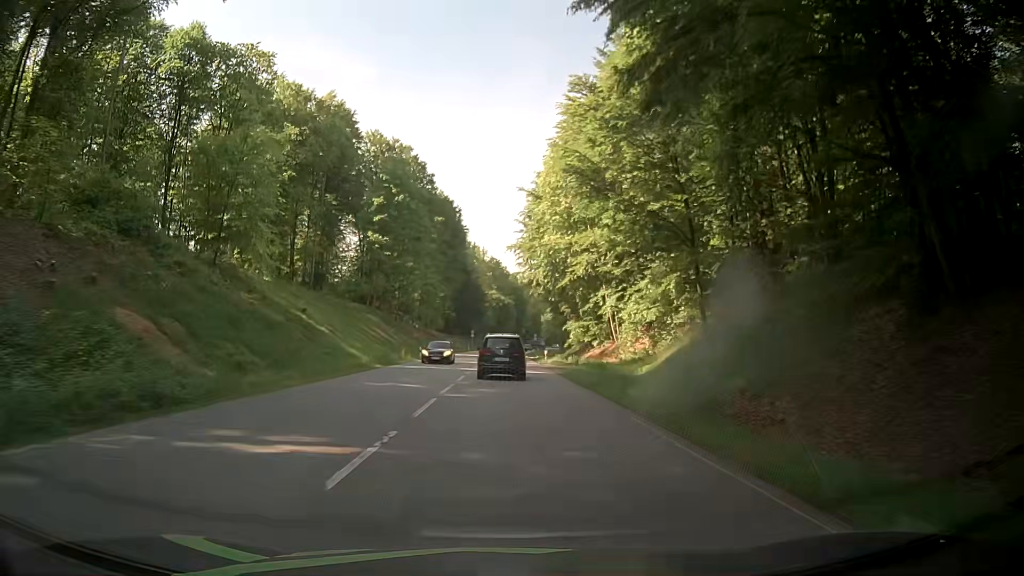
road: secondary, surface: asphalt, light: Day
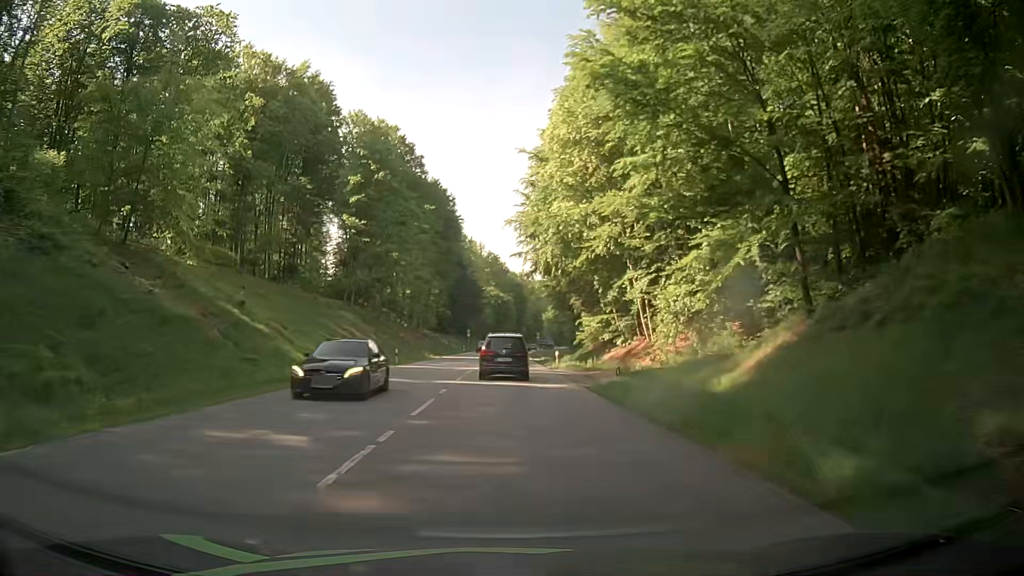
(0.0, +11.9) m; 0°
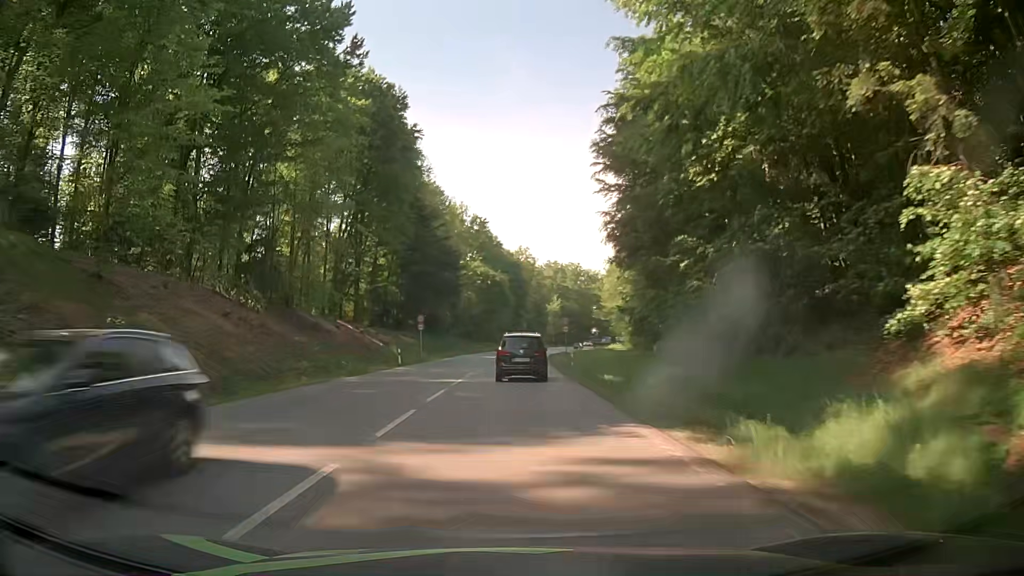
(-0.1, +56.6) m; 0°
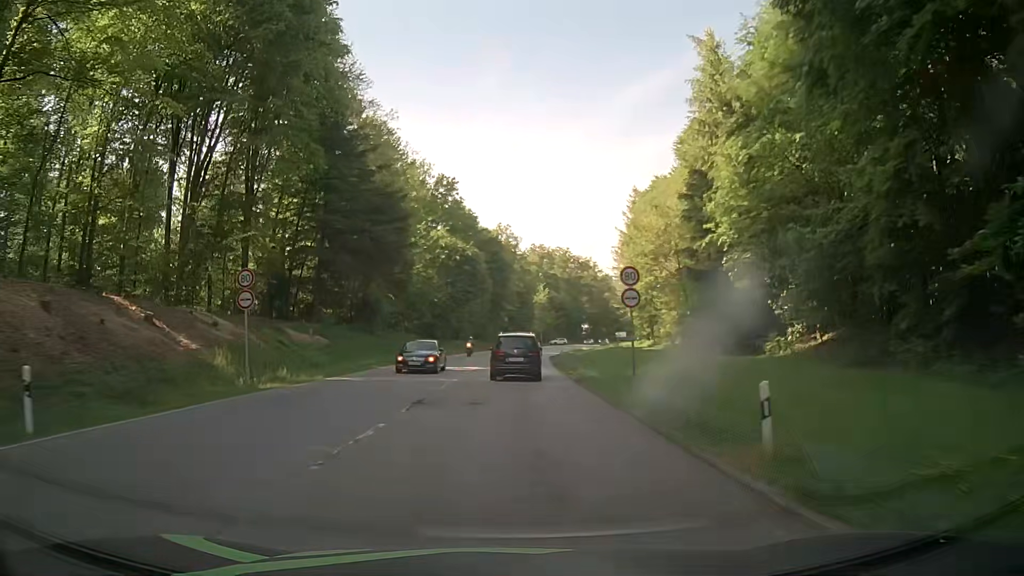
(+0.5, +33.3) m; +2°
